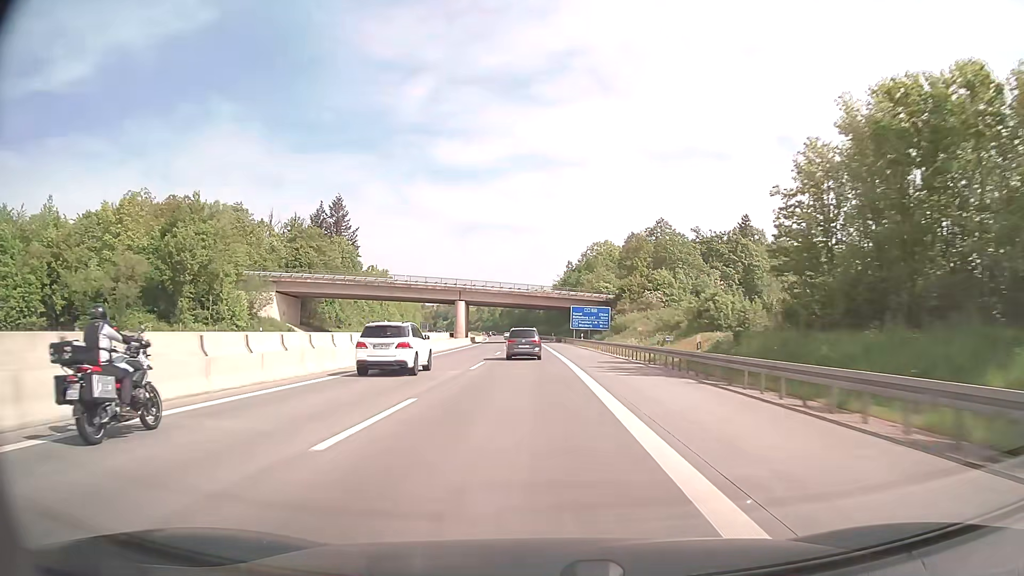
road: motorway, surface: concrete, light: Day
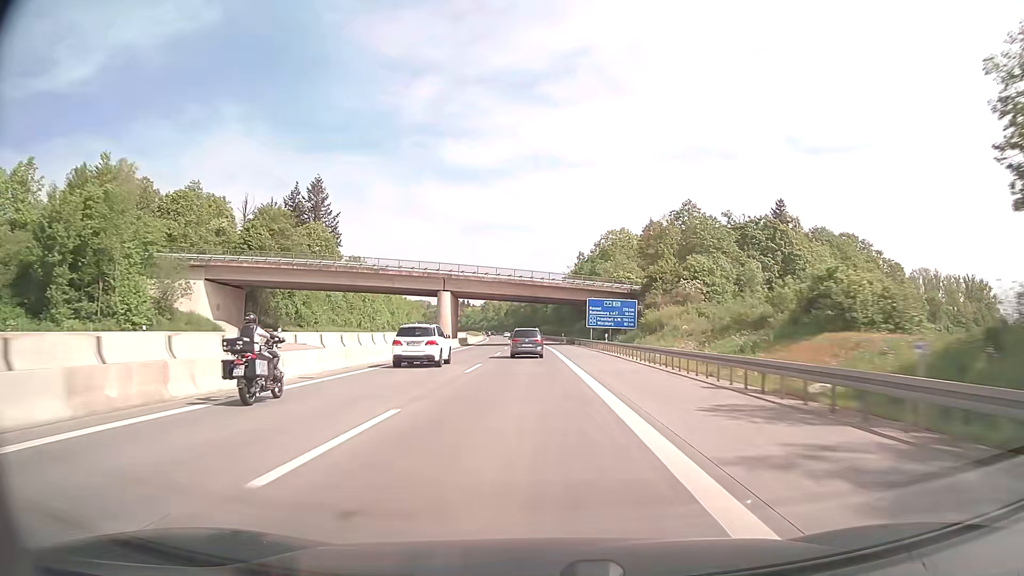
(-0.1, +19.8) m; -1°
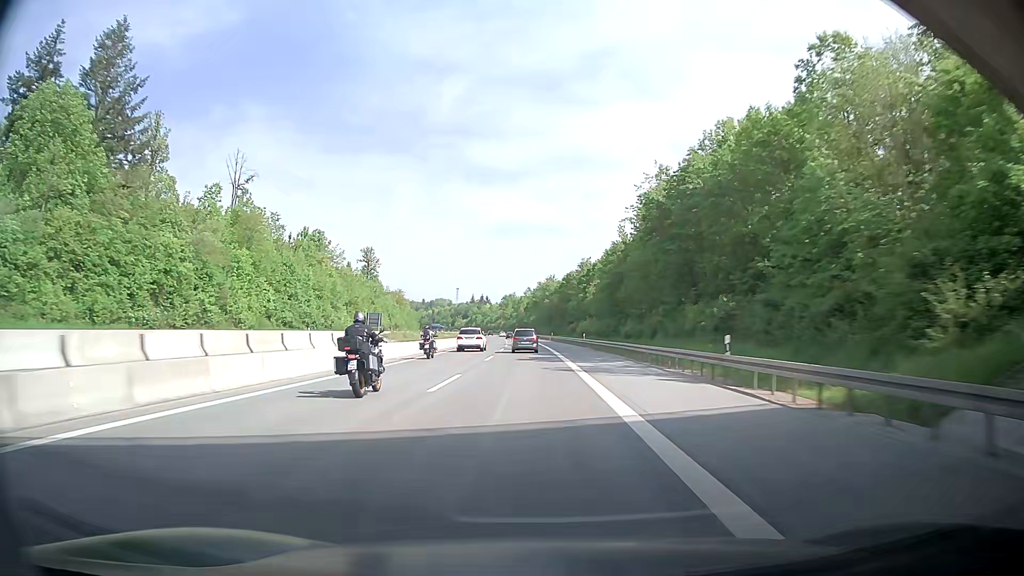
(-1.5, +79.2) m; -2°
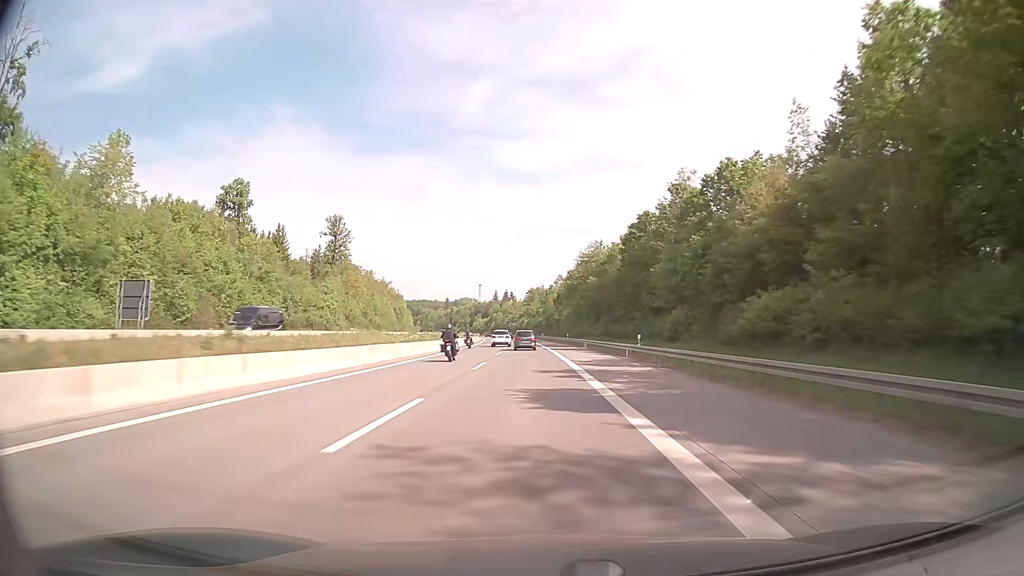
(-2.0, +79.2) m; -2°
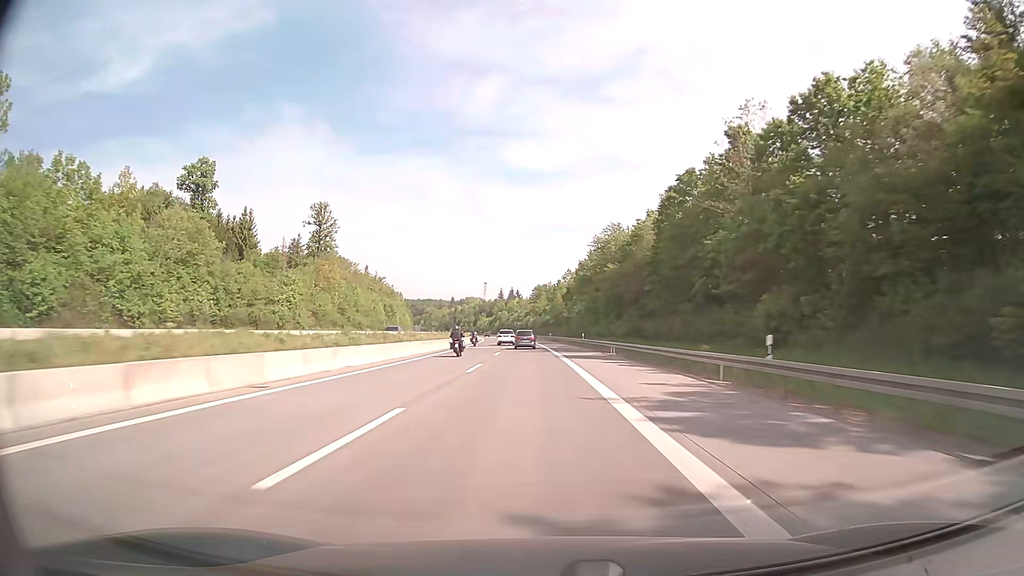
(-0.2, +19.8) m; -1°
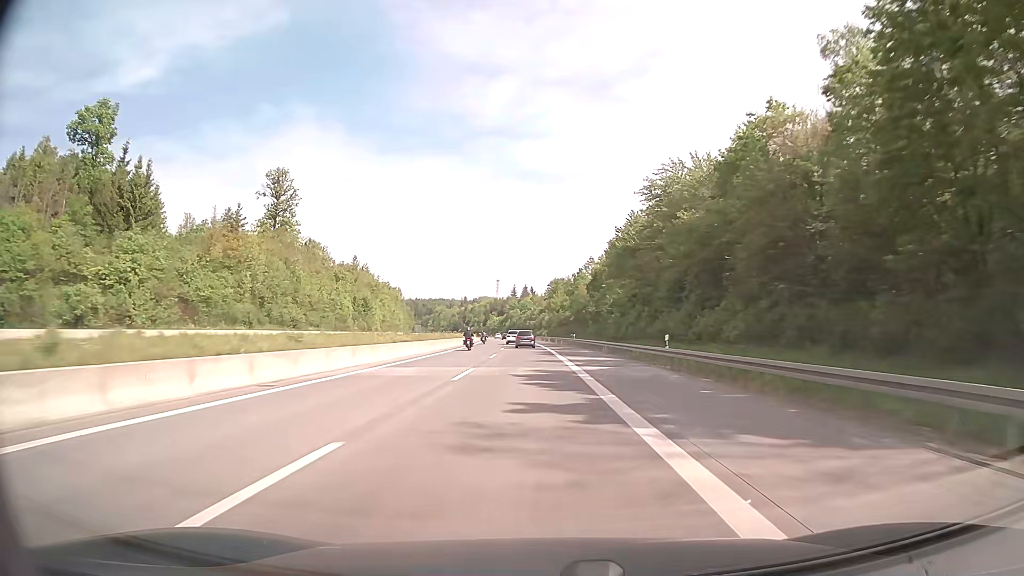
(-0.4, +39.6) m; -1°
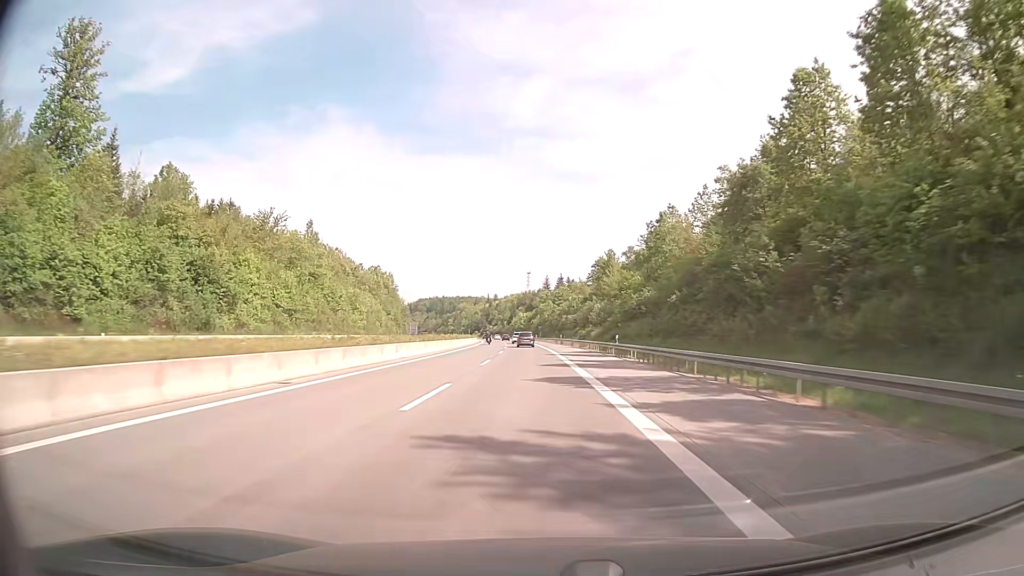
(-2.1, +79.2) m; -3°
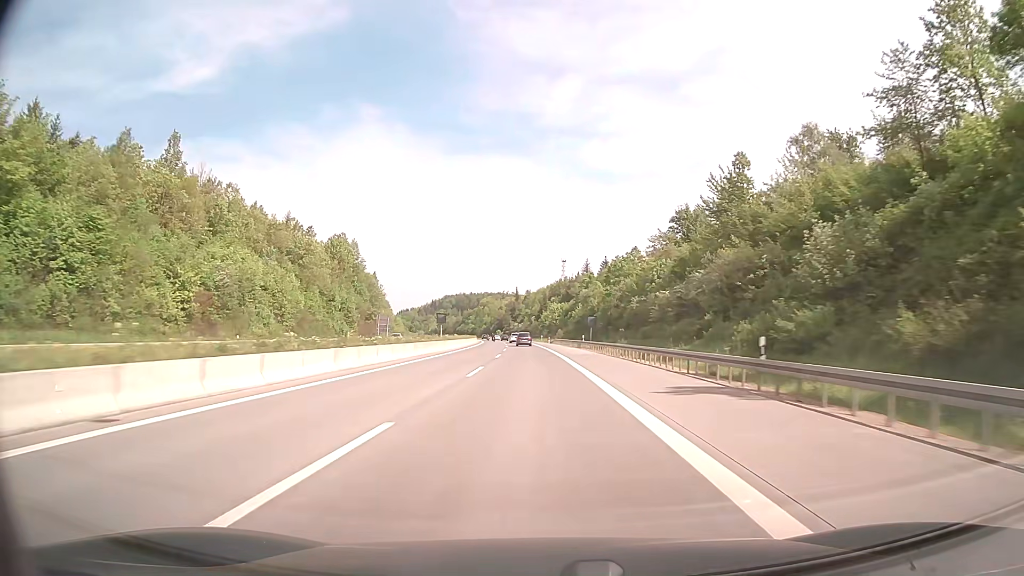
(-1.9, +79.3) m; -3°
(0, +10) (0, +20) (0, +30) (0, +40) (-1, +50) (-1, +60) (-1, +70) (-2, +80) (-3, +90) (-3, +100) m
